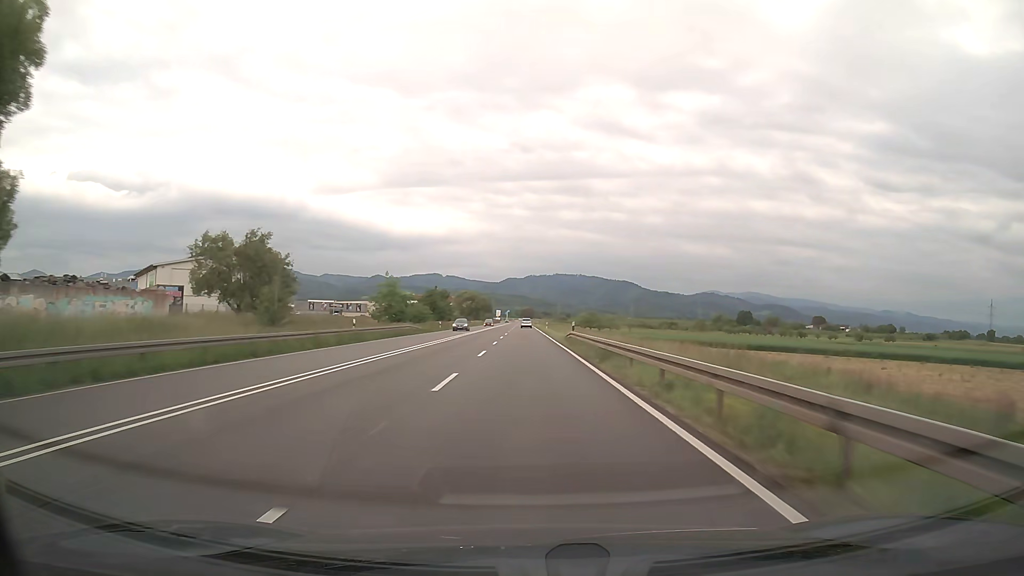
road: trunk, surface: asphalt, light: Day
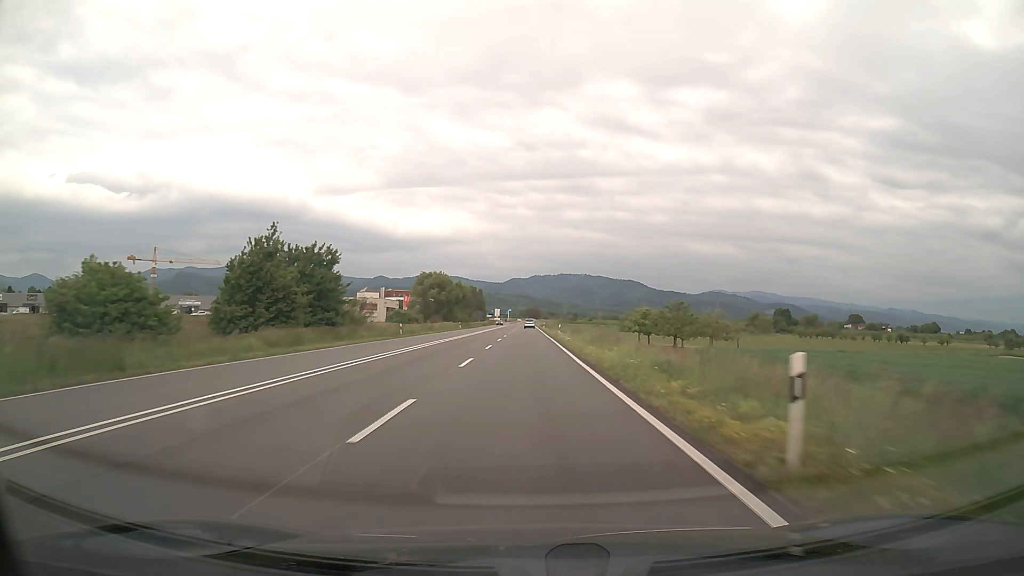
(-0.5, +77.6) m; 0°
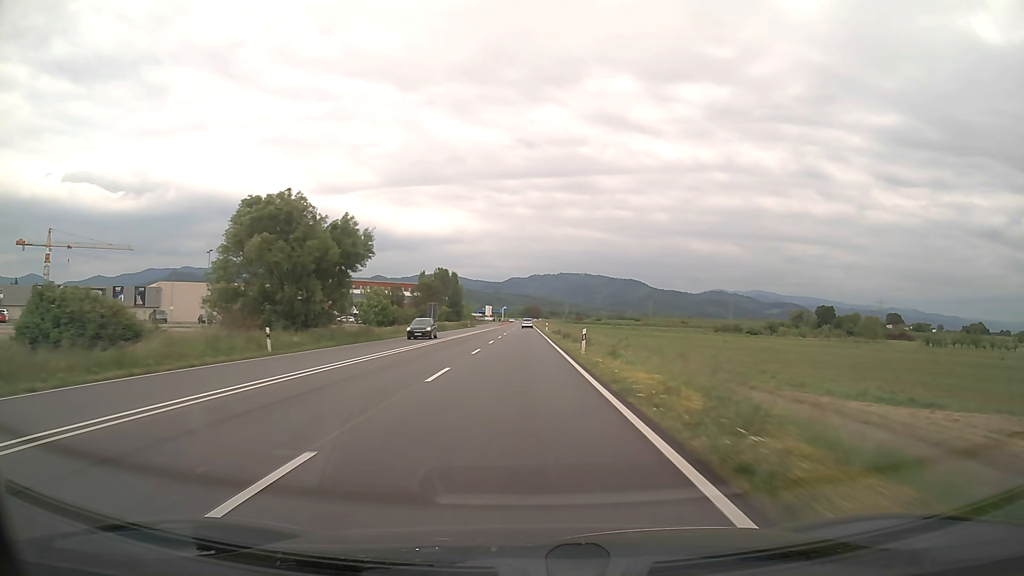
(-0.1, +77.2) m; 0°
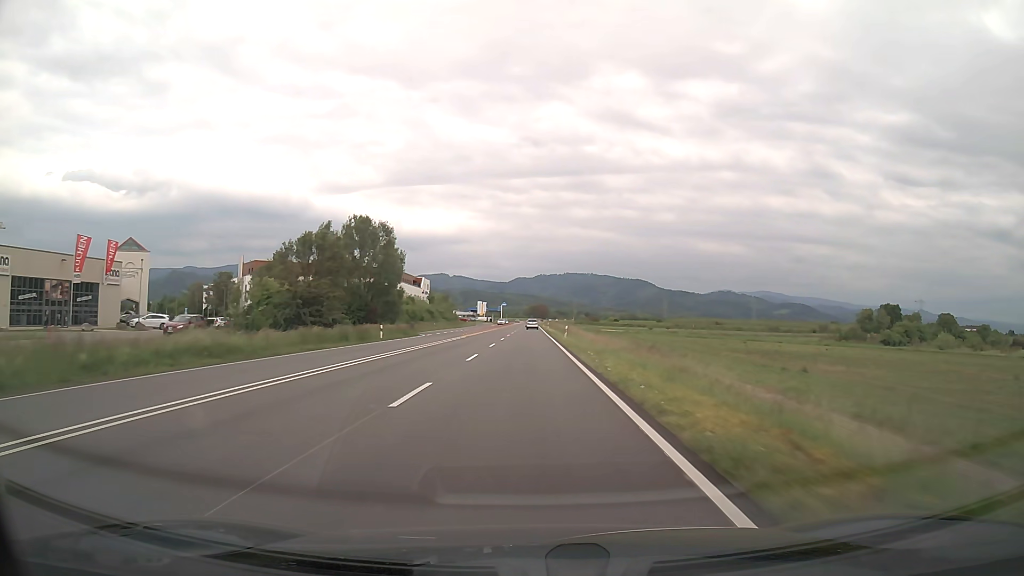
(-0.2, +76.8) m; 0°
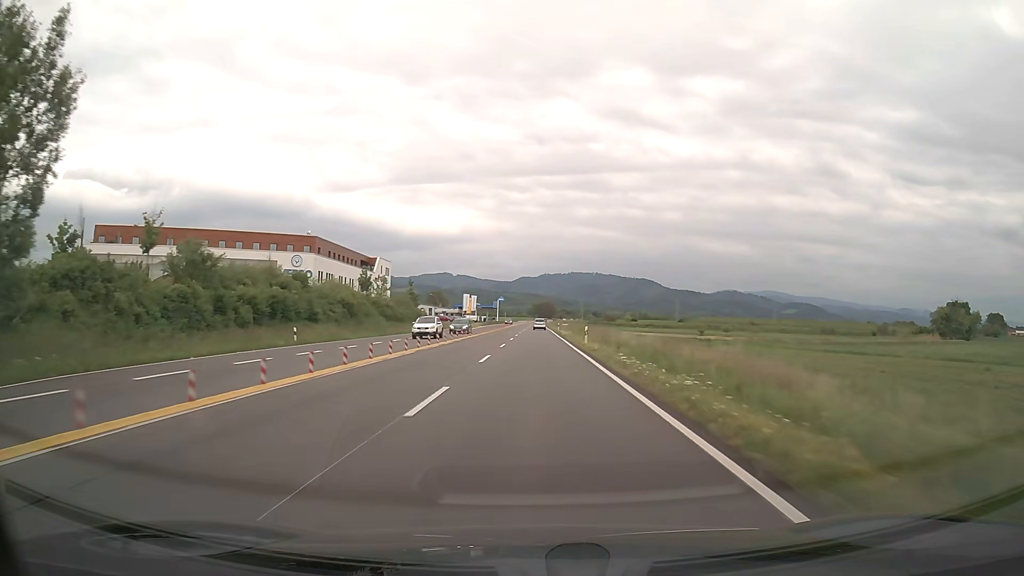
(-0.2, +61.3) m; 0°
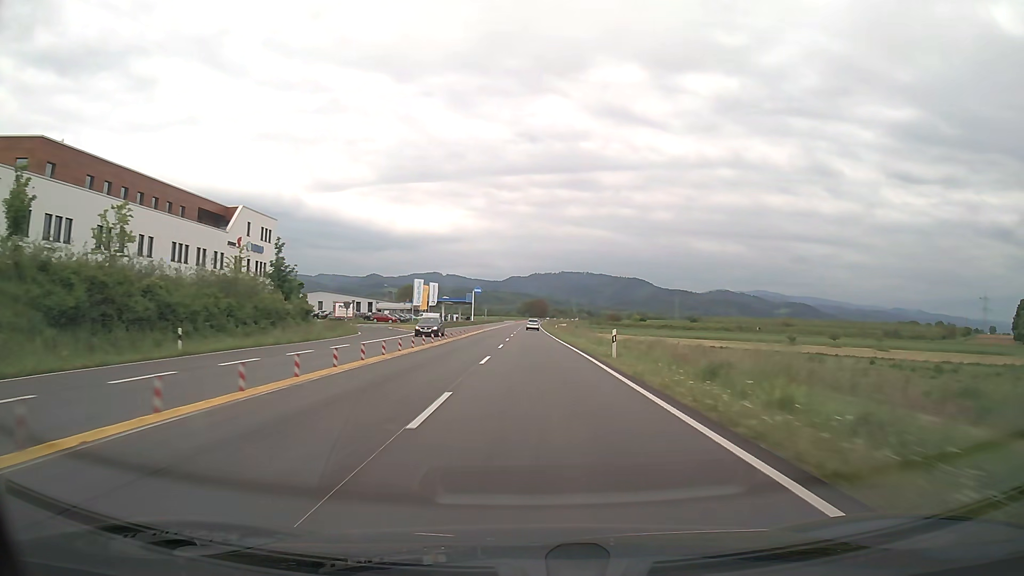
(+0.2, +61.3) m; +1°
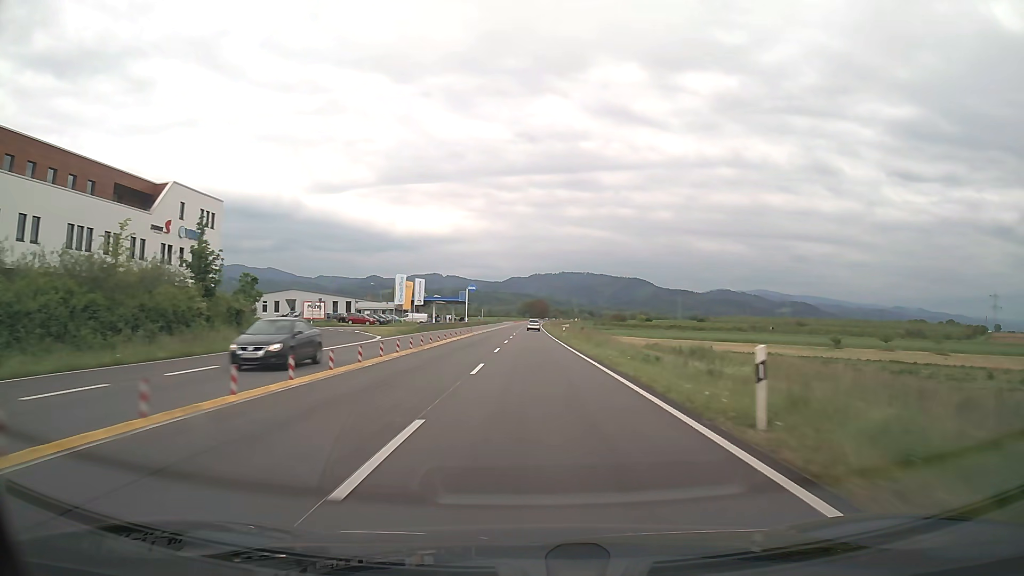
(0.0, +15.3) m; 0°
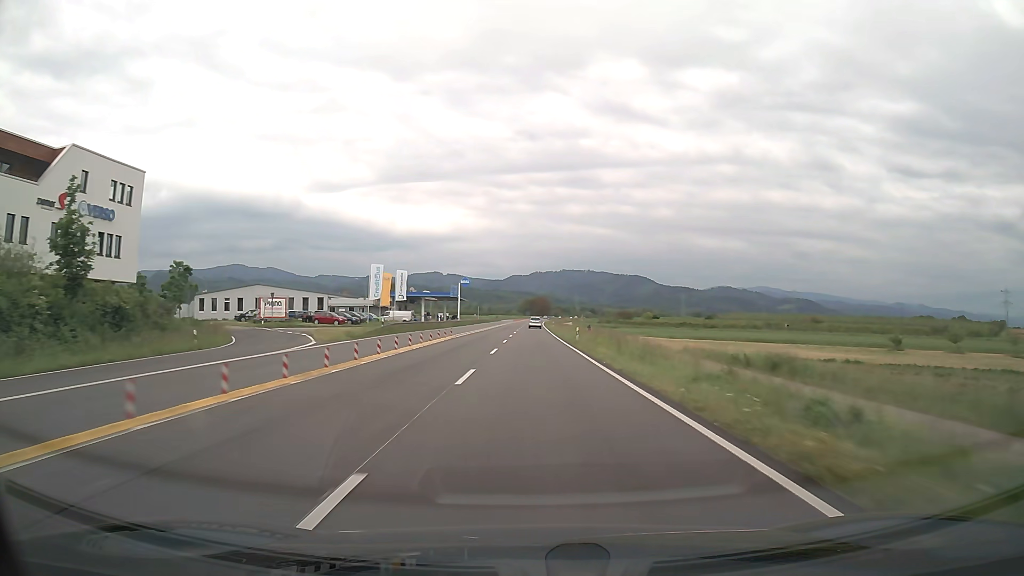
(0.0, +15.3) m; 0°
(0, +10) (0, +20) (0, +30) (0, +40) (0, +50) (0, +60) (0, +70) (0, +80) (0, +90) (0, +100) m
